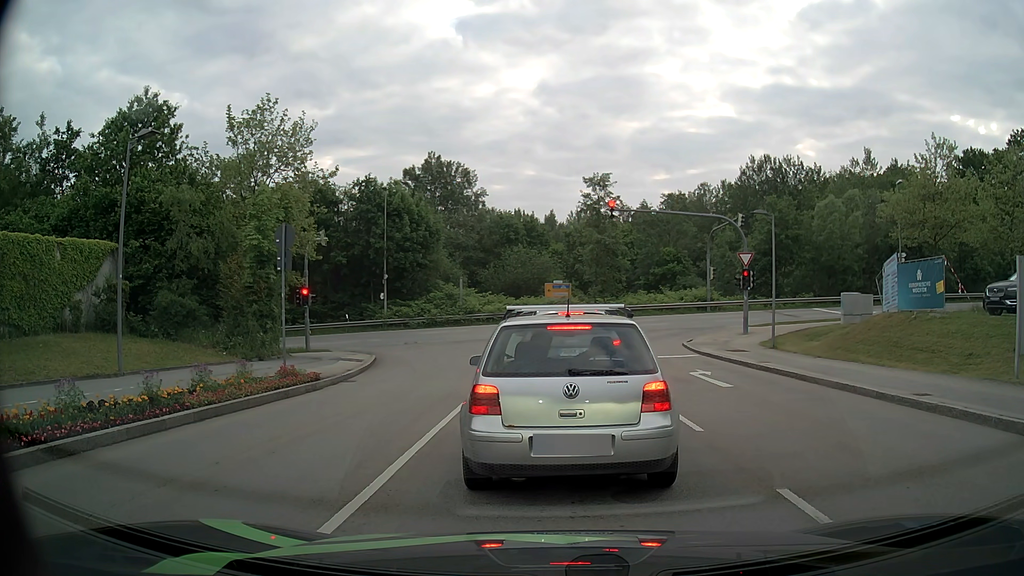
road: secondary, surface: asphalt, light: Day
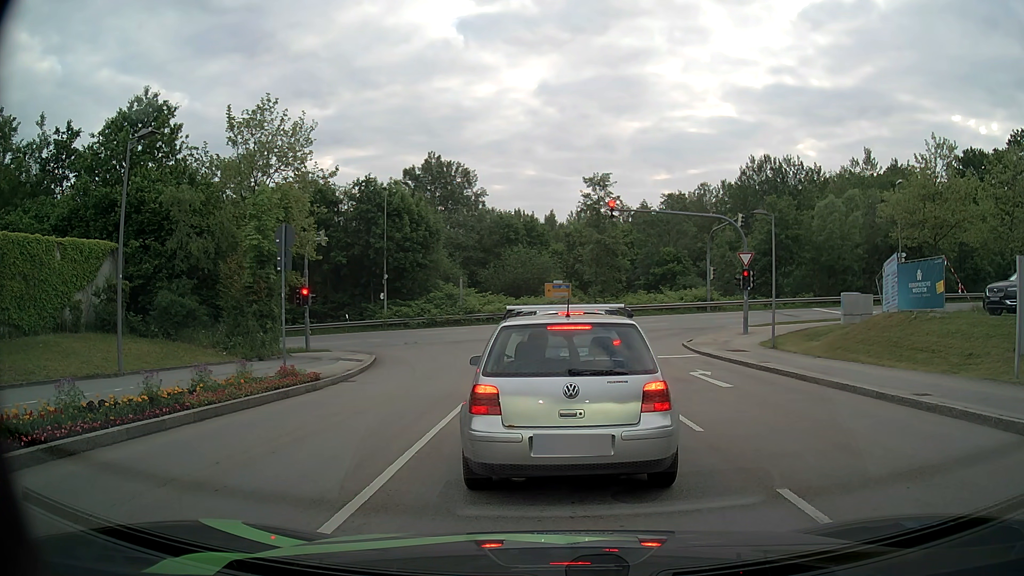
(0.0, 0.0) m; 0°
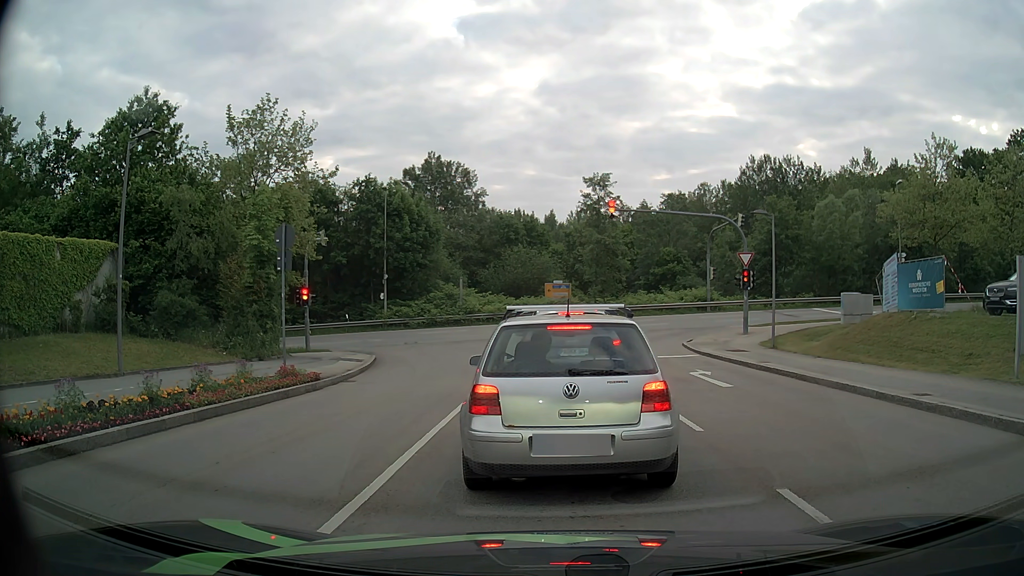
(0.0, 0.0) m; 0°
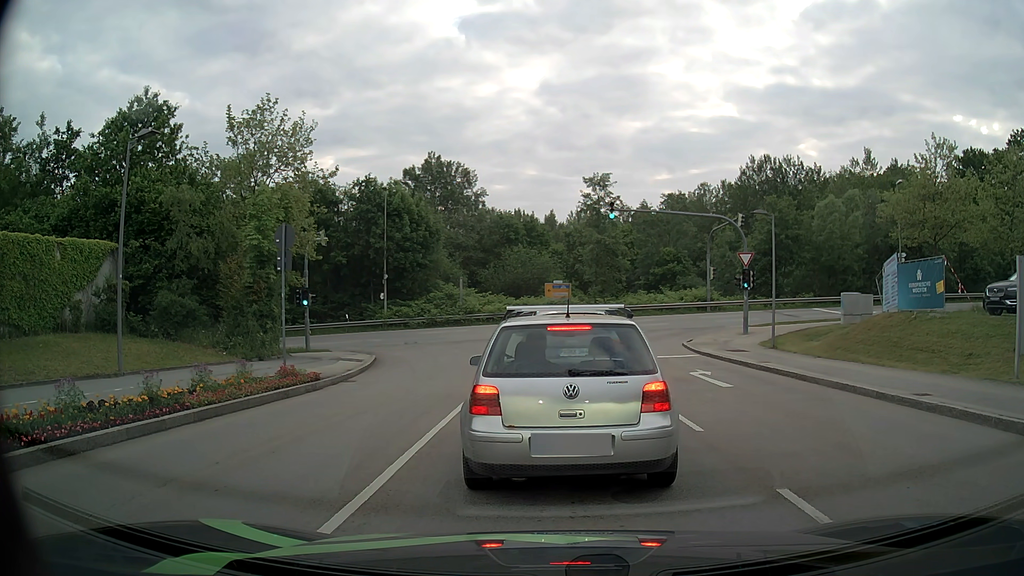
(0.0, 0.0) m; 0°
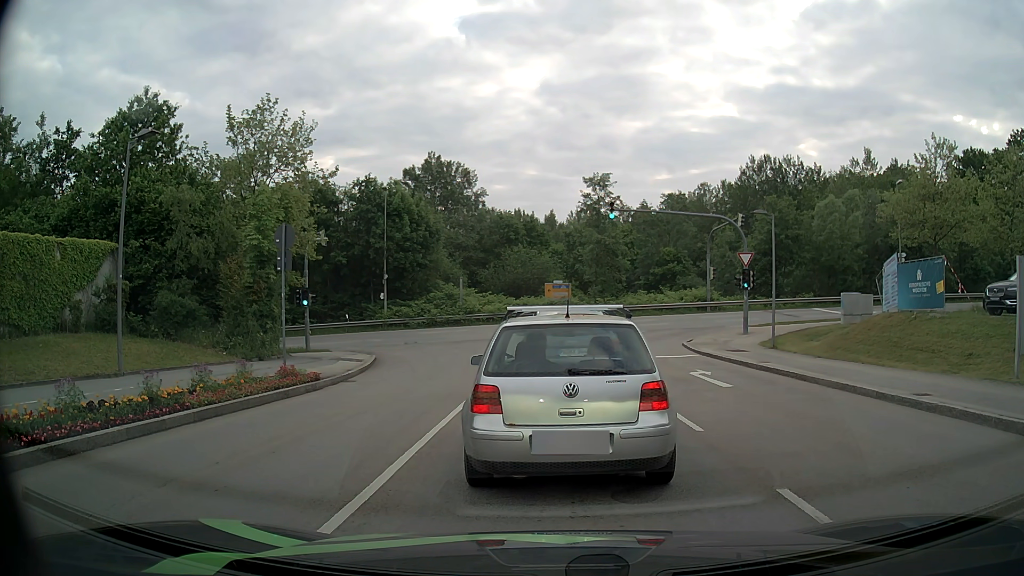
(0.0, 0.0) m; 0°
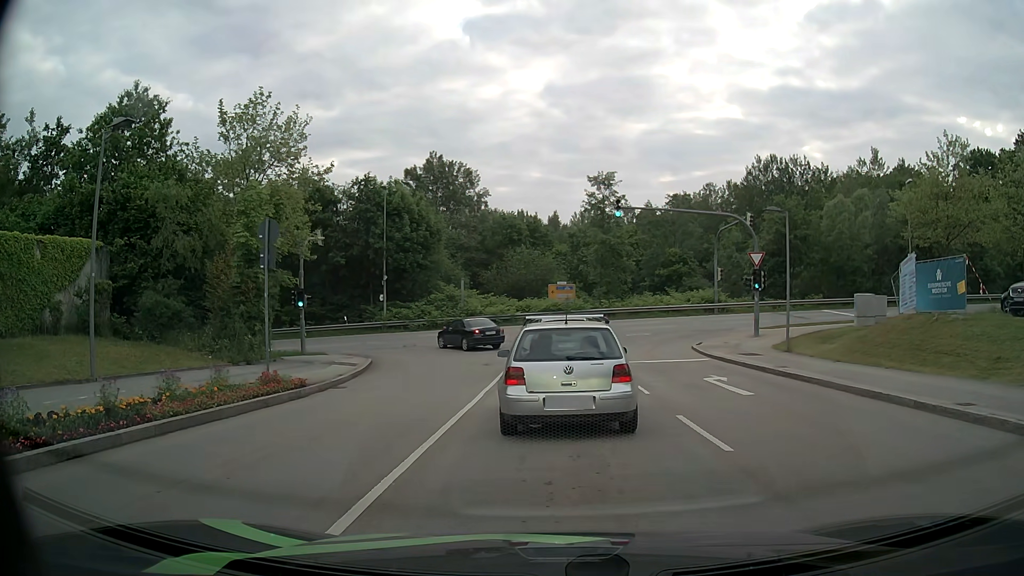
(0.0, +1.3) m; 0°
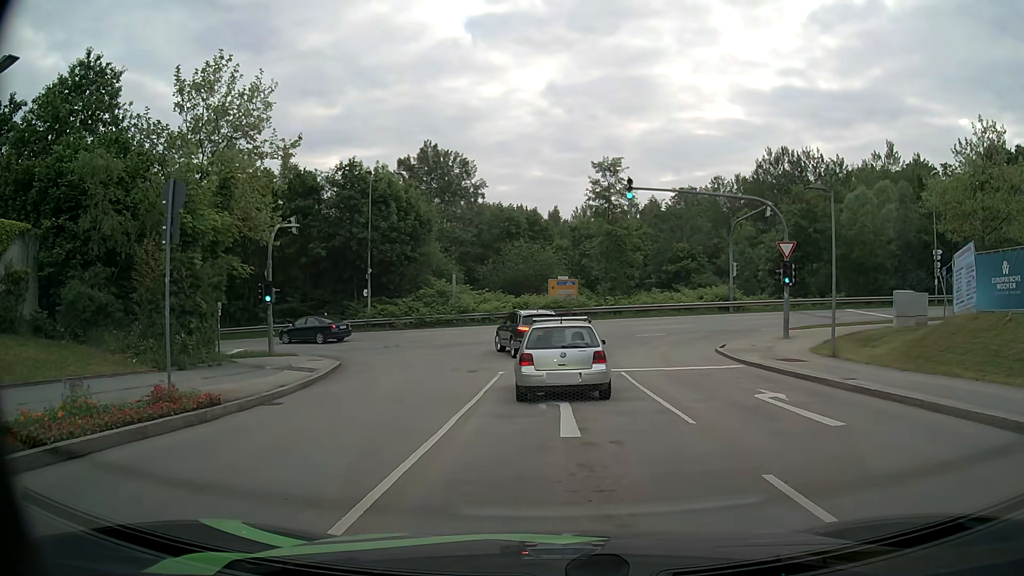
(0.0, +4.4) m; +1°
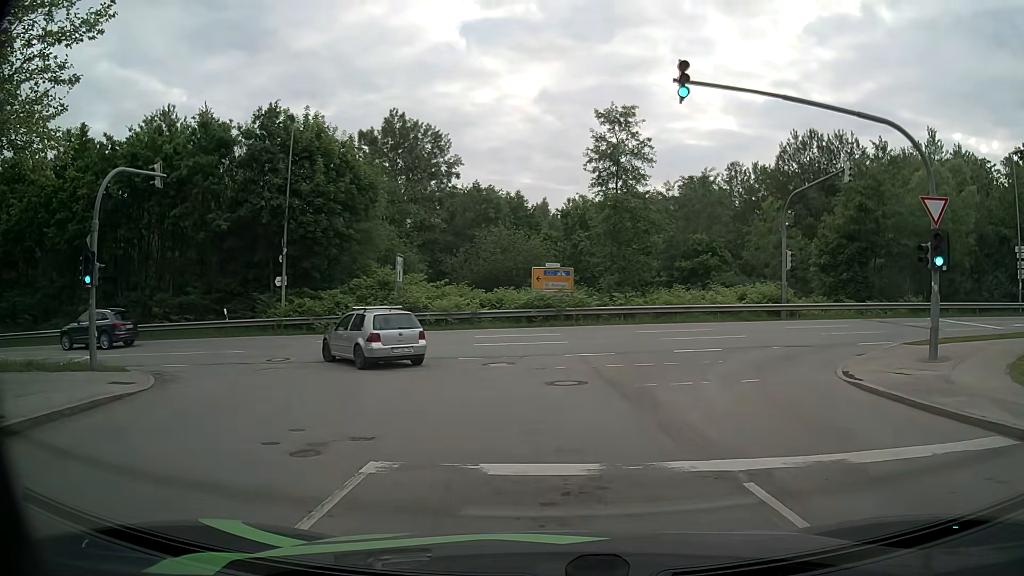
(+0.1, +12.7) m; +2°
(0, +10) (-3, +20) (-11, +25) (-21, +26) (-31, +25) (-41, +24) (-51, +22) (-60, +21) (-70, +19) (-80, +17) m
